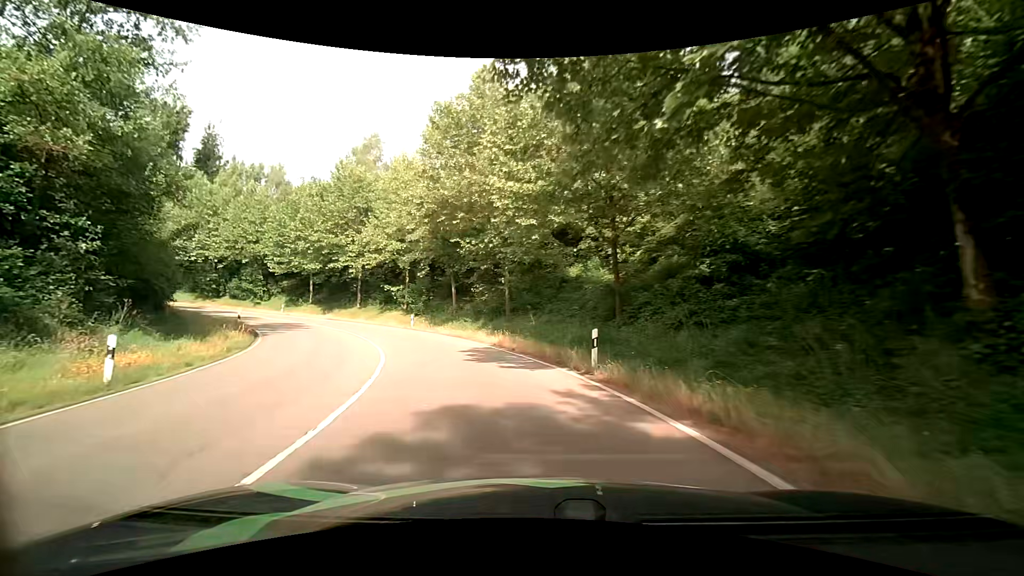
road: primary_link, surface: asphalt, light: Day
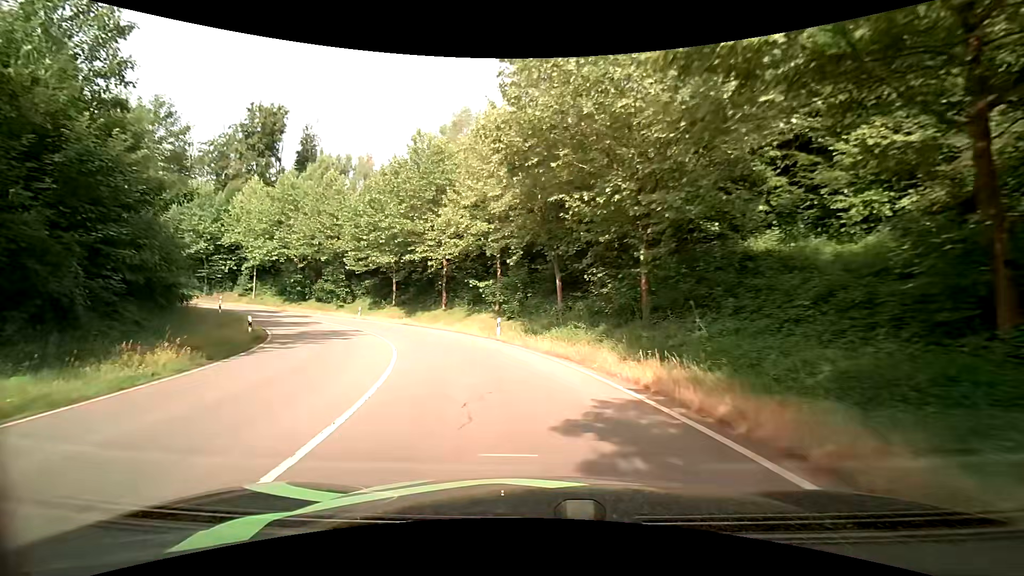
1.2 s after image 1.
(-1.3, +11.9) m; -12°
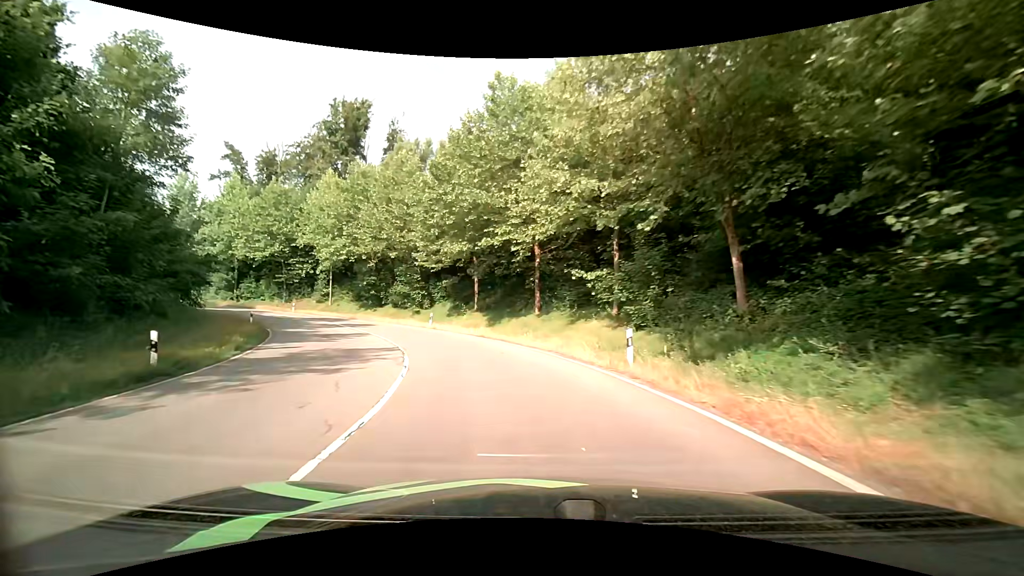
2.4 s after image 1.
(-1.3, +11.8) m; -13°
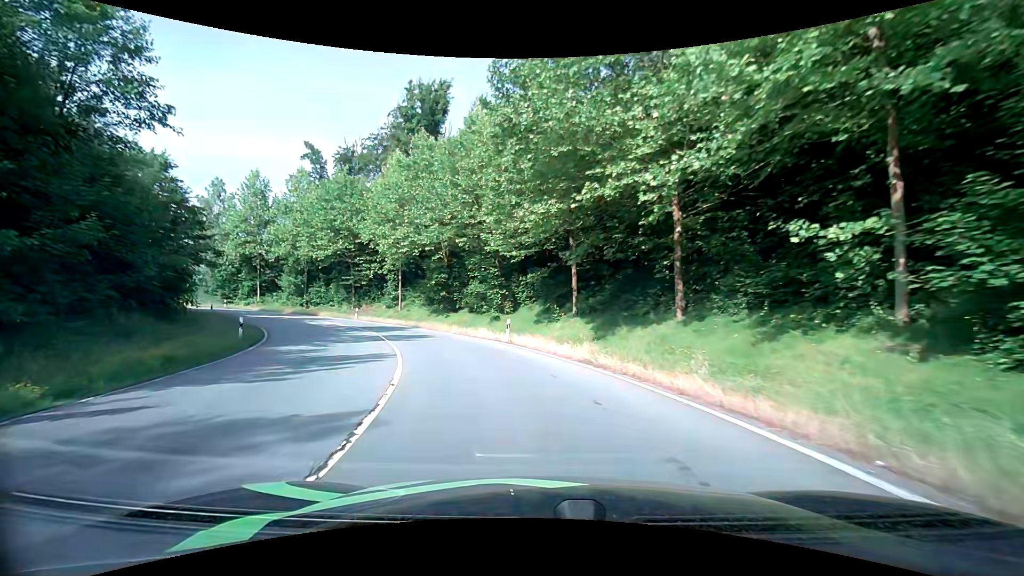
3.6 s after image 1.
(-1.0, +11.9) m; -10°
(-1, +10) (-3, +20) (-7, +29) (-12, +37) (-19, +45) (-27, +50) (-36, +55) (-46, +58) (-56, +59) (-66, +60) m
